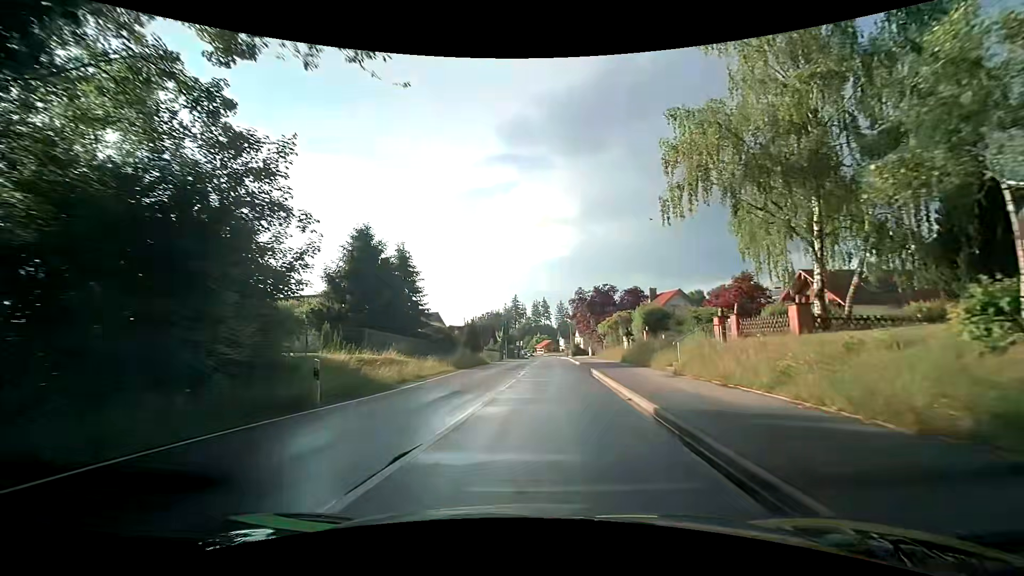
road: tertiary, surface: asphalt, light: Day
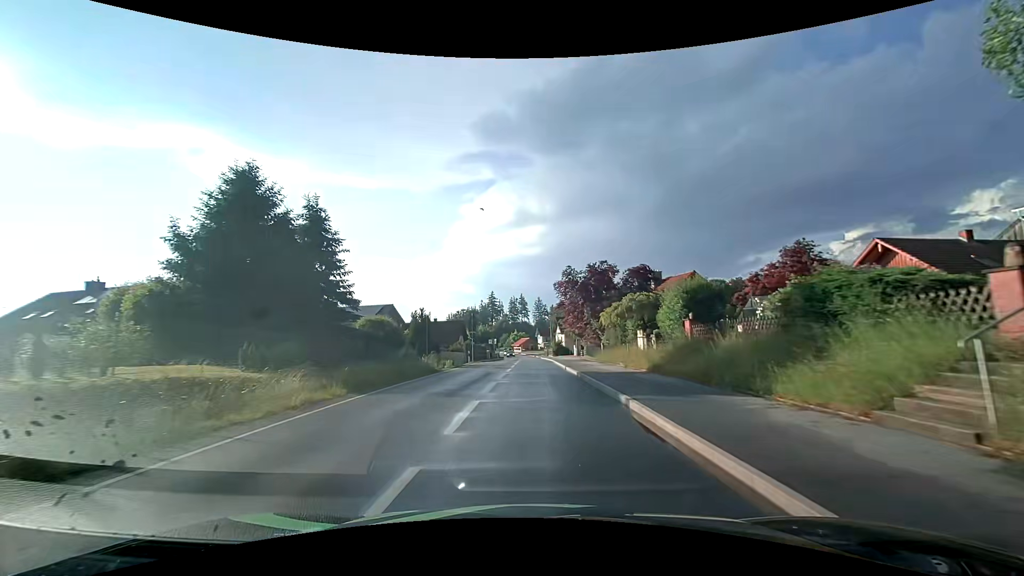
(+0.2, +13.2) m; +3°
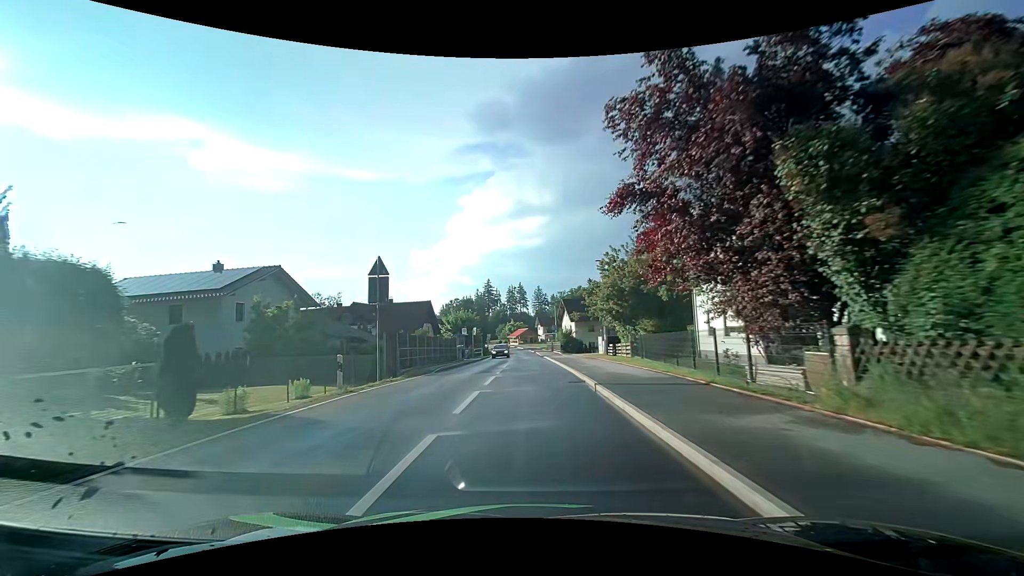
(-0.2, +28.4) m; 0°
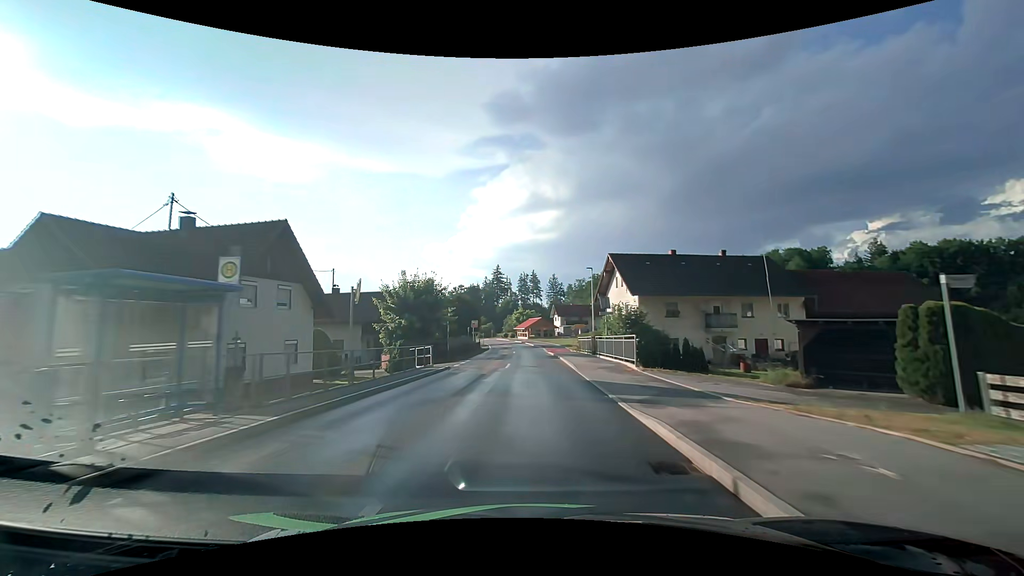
(-0.6, +39.5) m; -2°
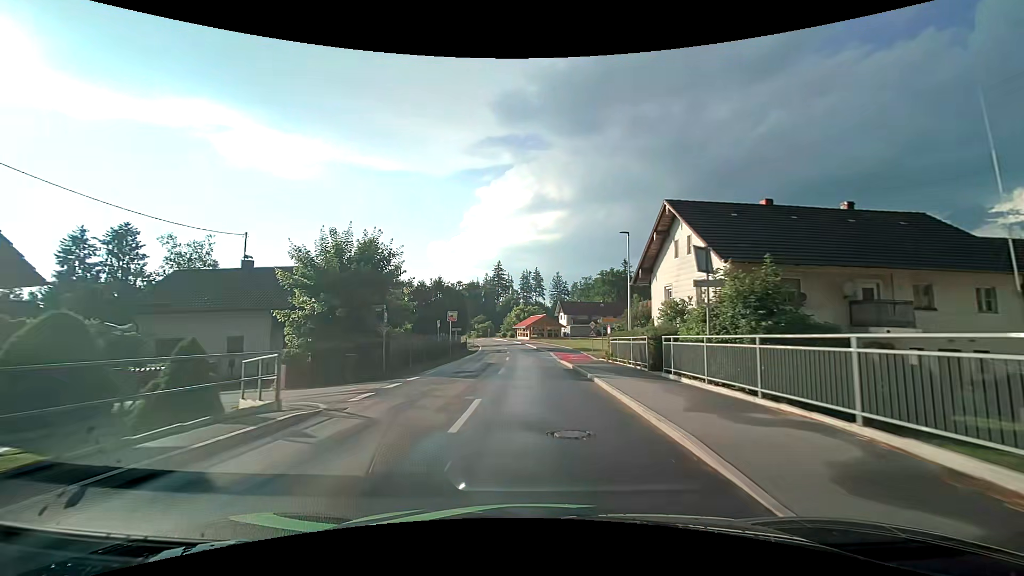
(-0.1, +17.0) m; 0°
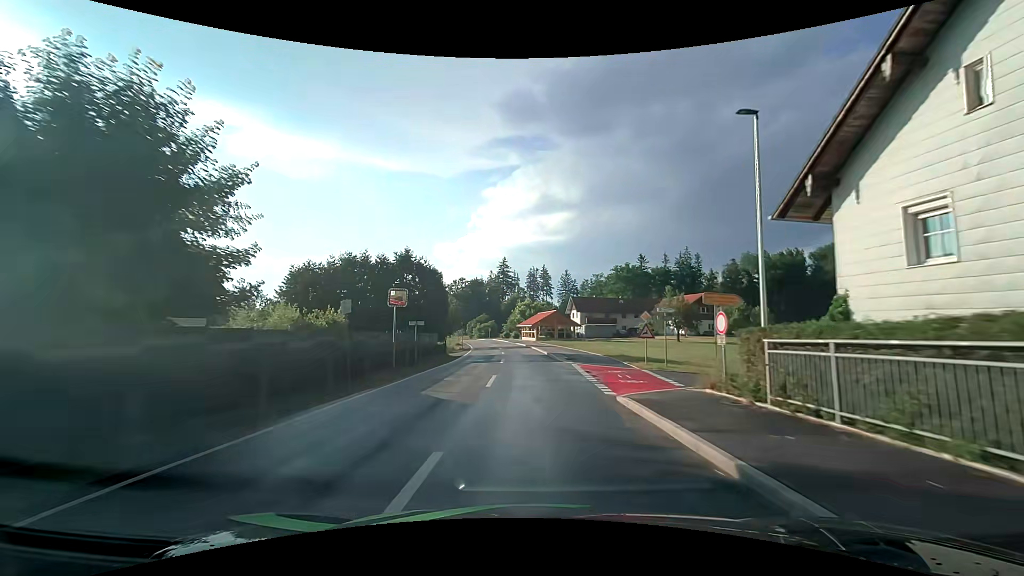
(-0.1, +17.4) m; -1°
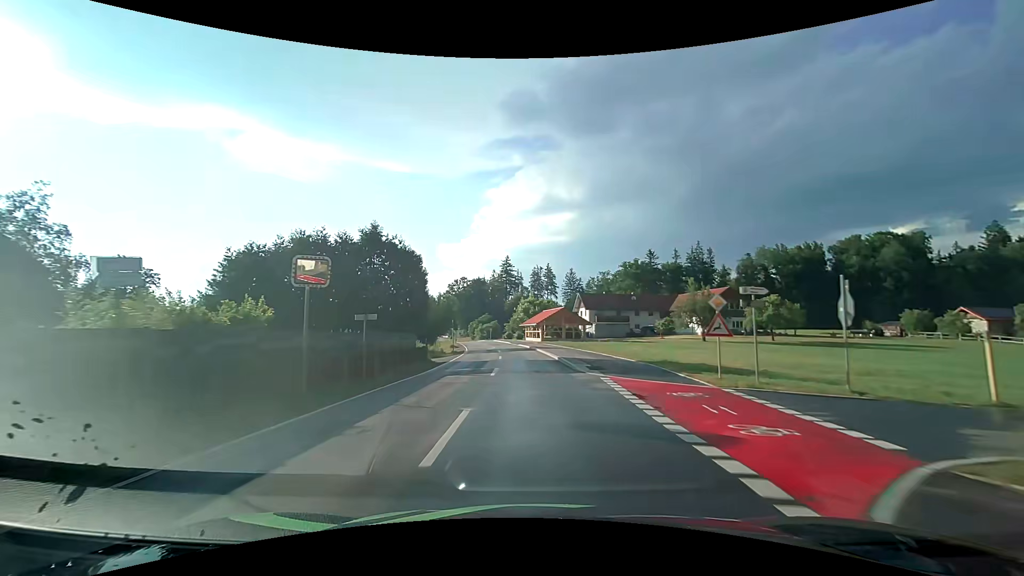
(-0.1, +8.8) m; -1°
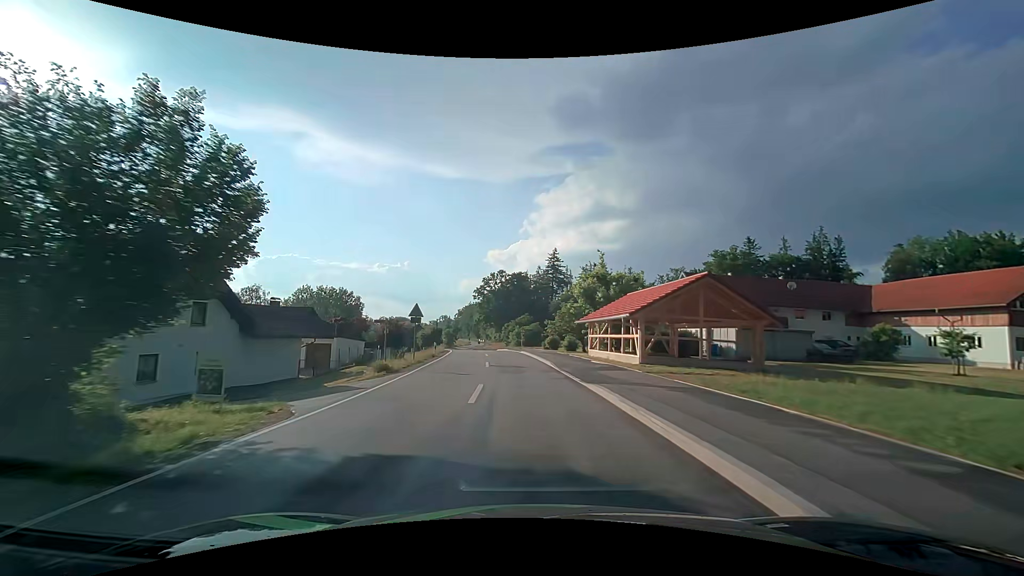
(-1.4, +43.1) m; -5°
(0, +10) (-1, +20) (-1, +30) (-3, +40) (-4, +50) (-5, +60) (-7, +70) (-9, +79) (-11, +89) (-13, +99) m
